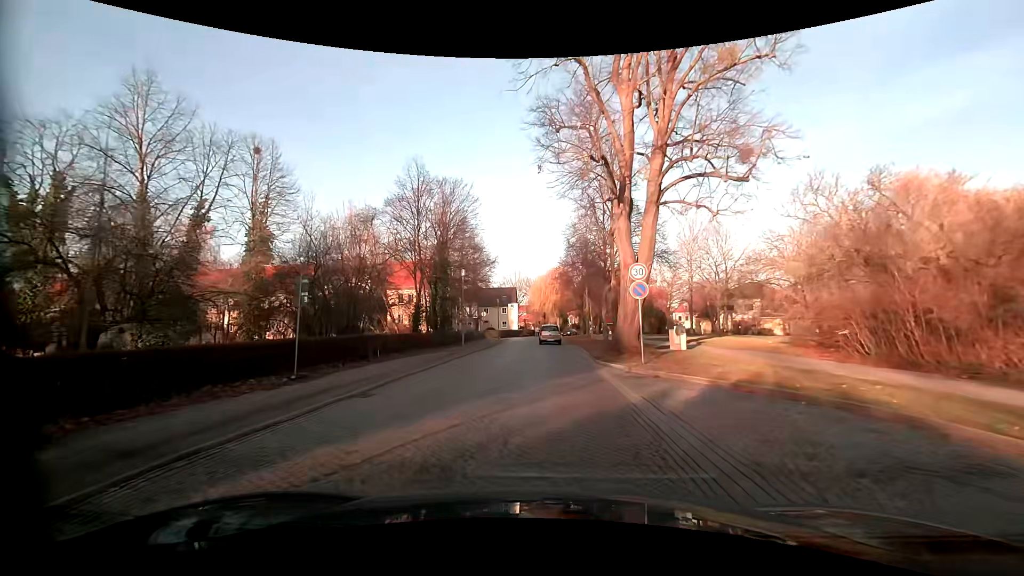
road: residential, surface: sett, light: Day
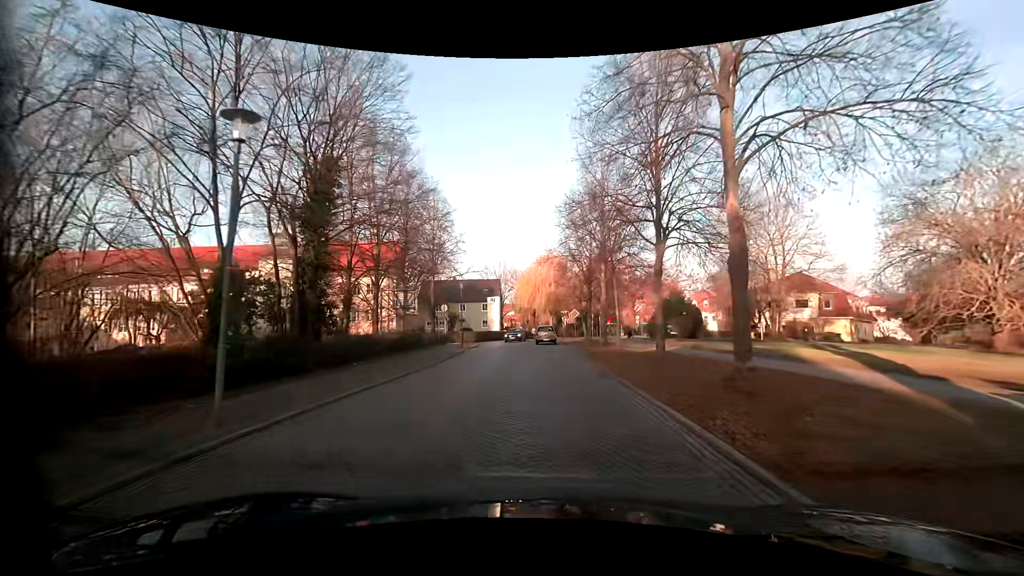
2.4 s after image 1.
(+0.4, +20.8) m; +2°
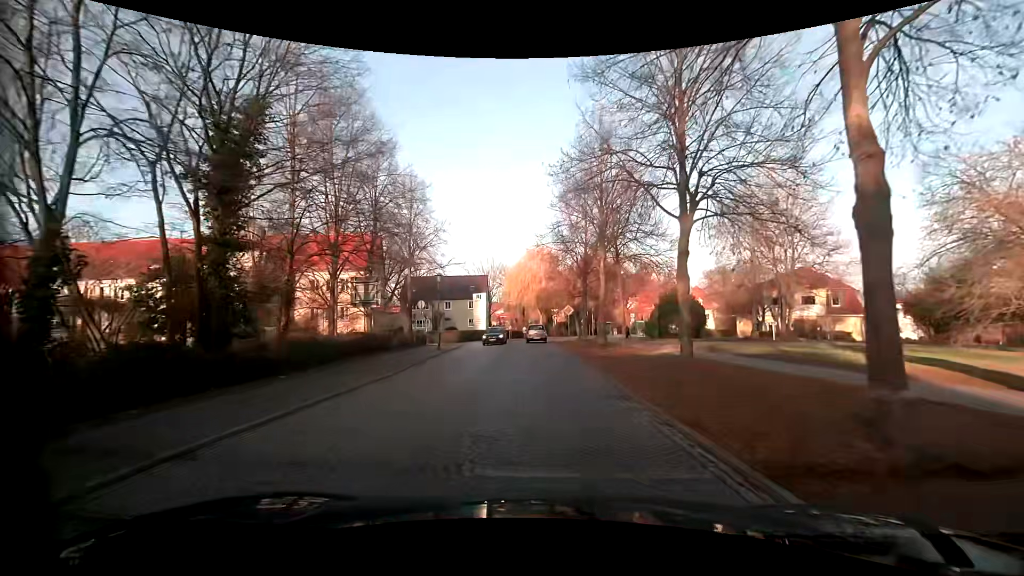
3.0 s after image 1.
(0.0, +4.8) m; +1°
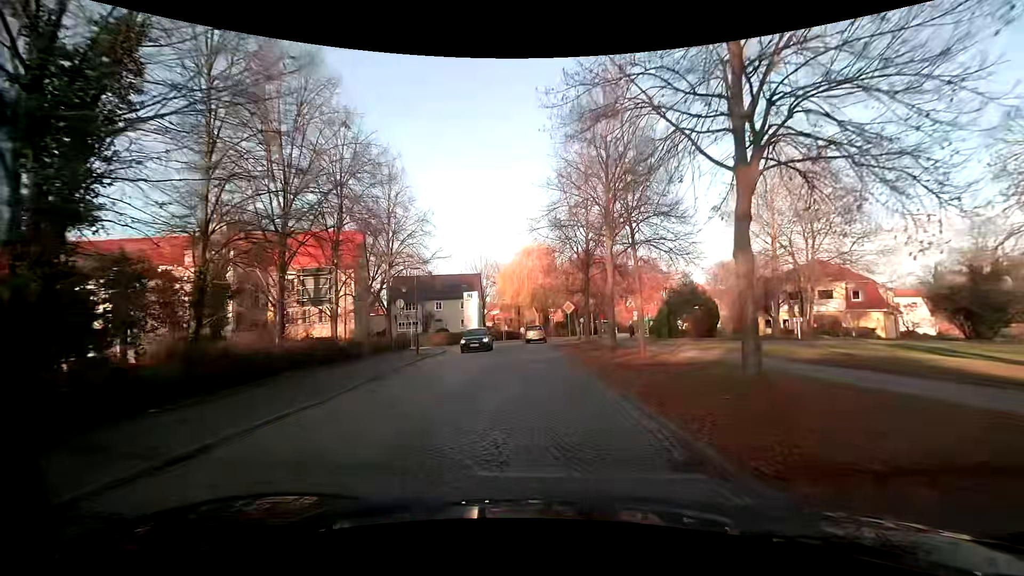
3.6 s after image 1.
(0.0, +4.8) m; 0°
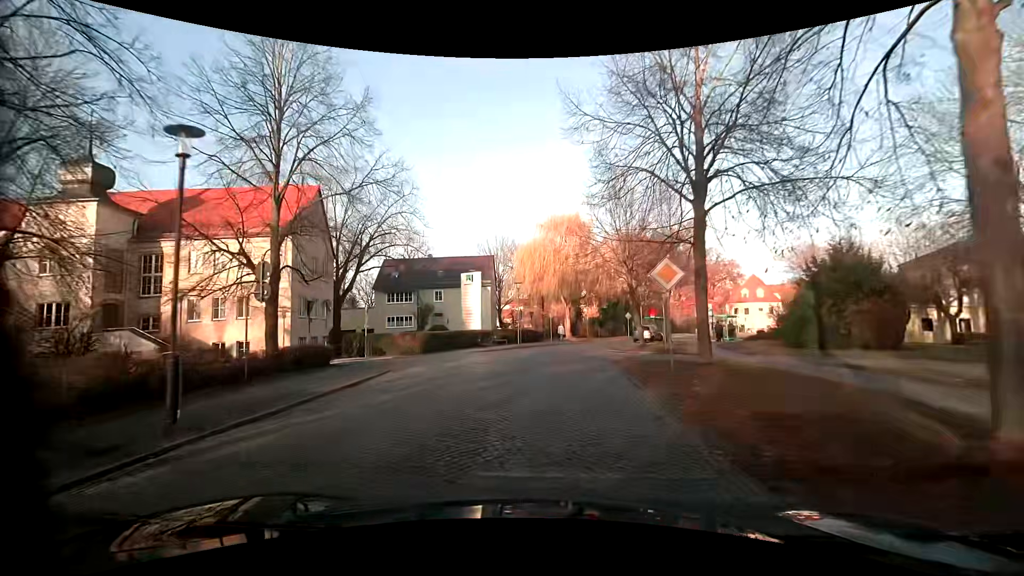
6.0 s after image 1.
(-0.5, +19.4) m; -3°
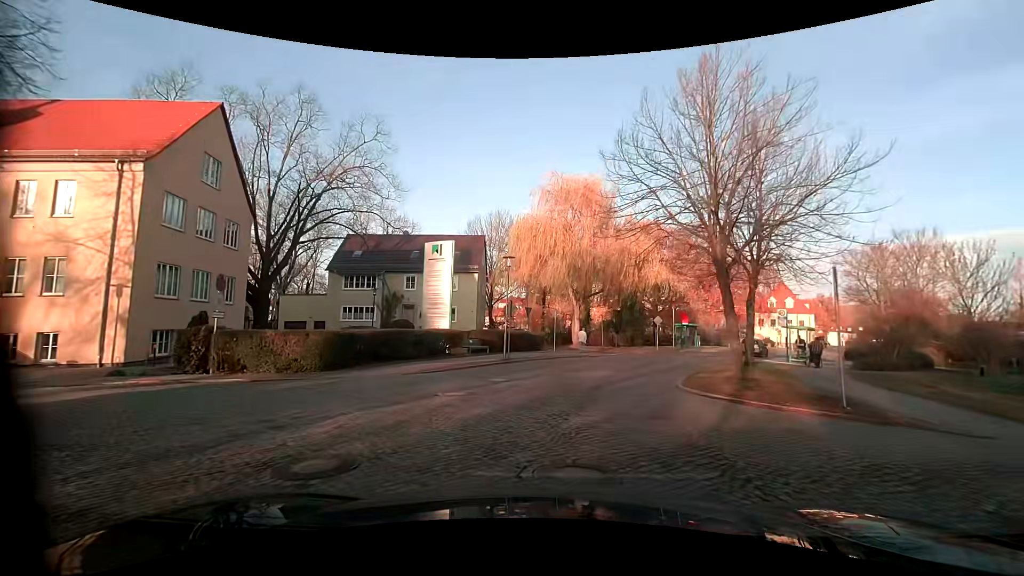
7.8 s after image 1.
(-0.1, +14.2) m; +1°
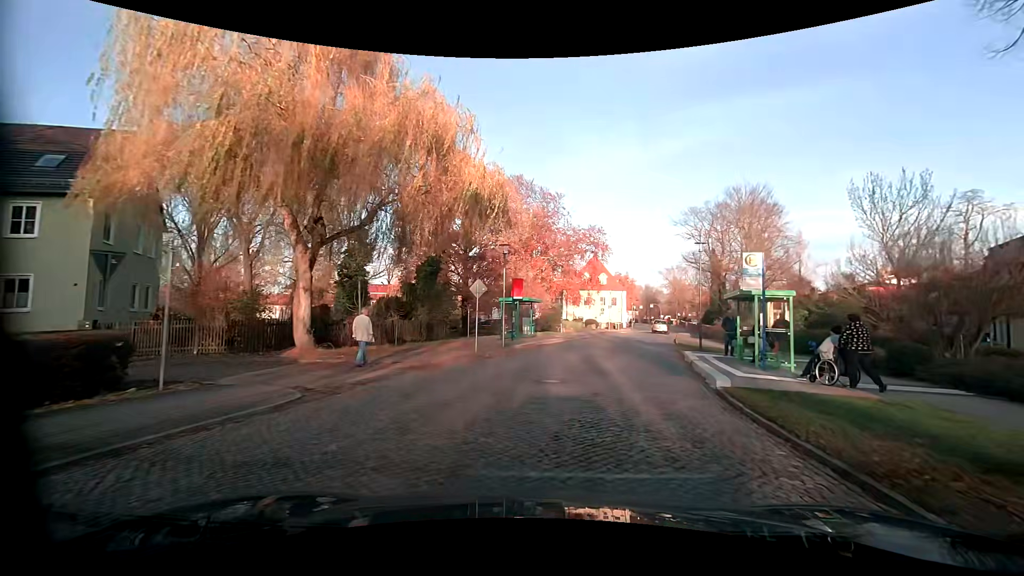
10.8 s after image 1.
(+3.6, +22.7) m; +20°
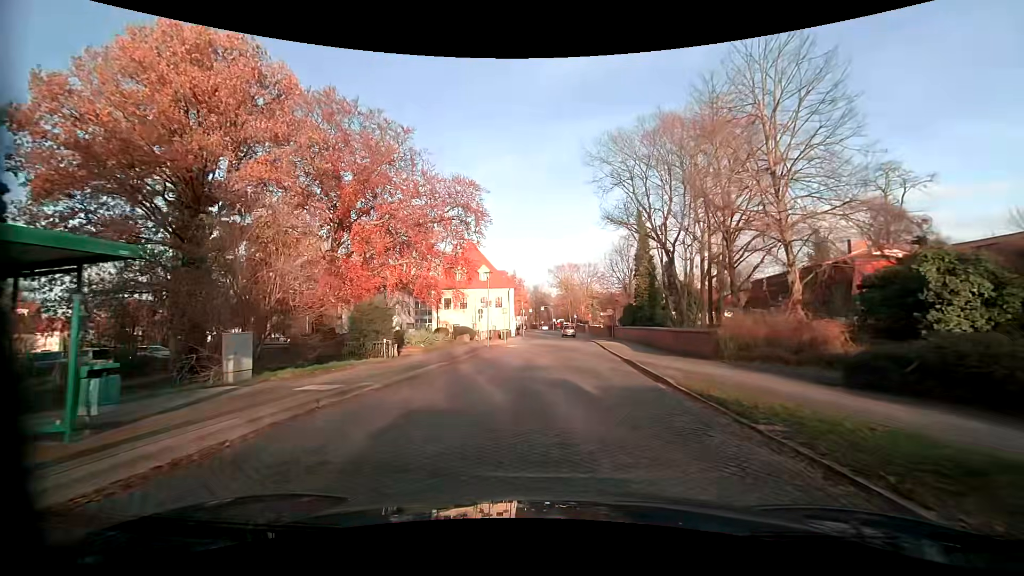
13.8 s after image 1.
(+3.9, +24.3) m; +13°
(0, +10) (+1, +20) (+2, +30) (+2, +40) (+3, +50) (+3, +60) (+3, +70) (+3, +80) (+3, +90) (+2, +100) m
